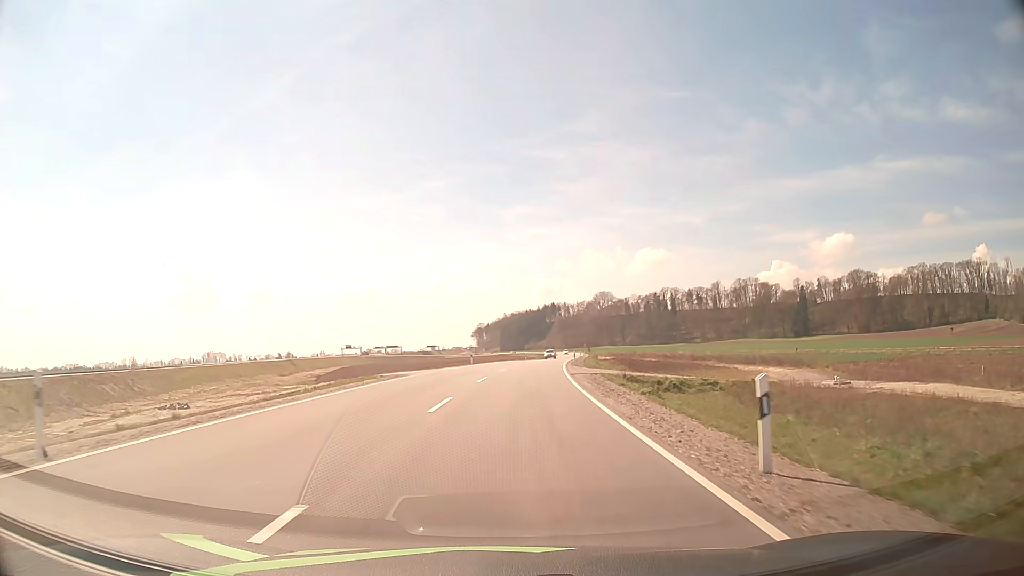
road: tertiary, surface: asphalt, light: Day
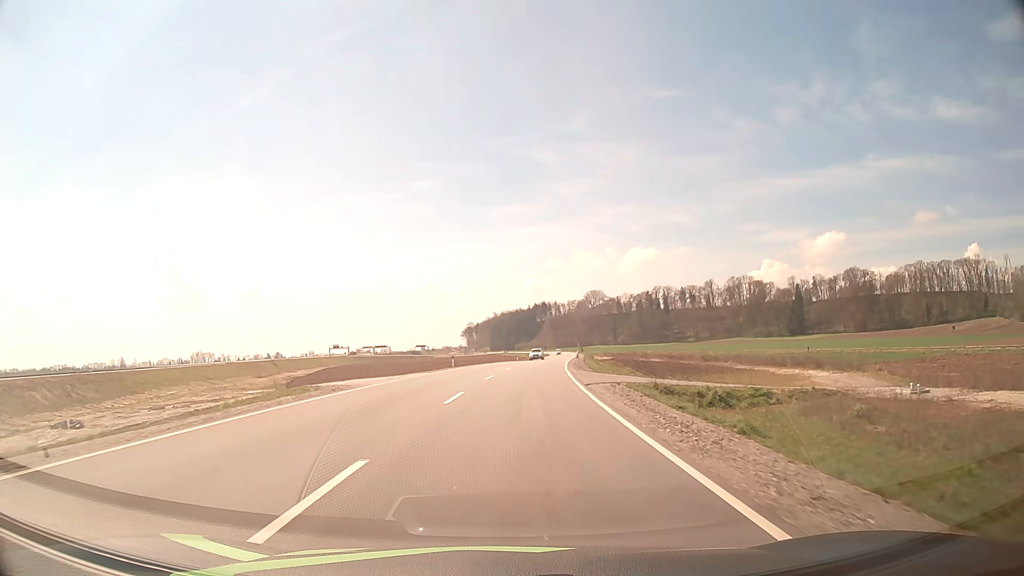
(+0.1, +9.9) m; +1°
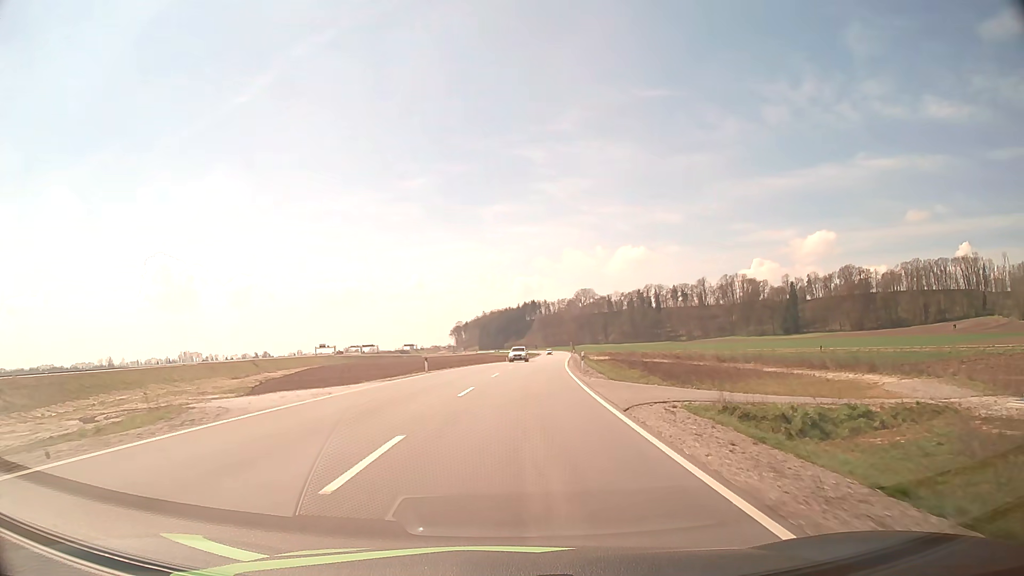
(+0.1, +9.9) m; +1°
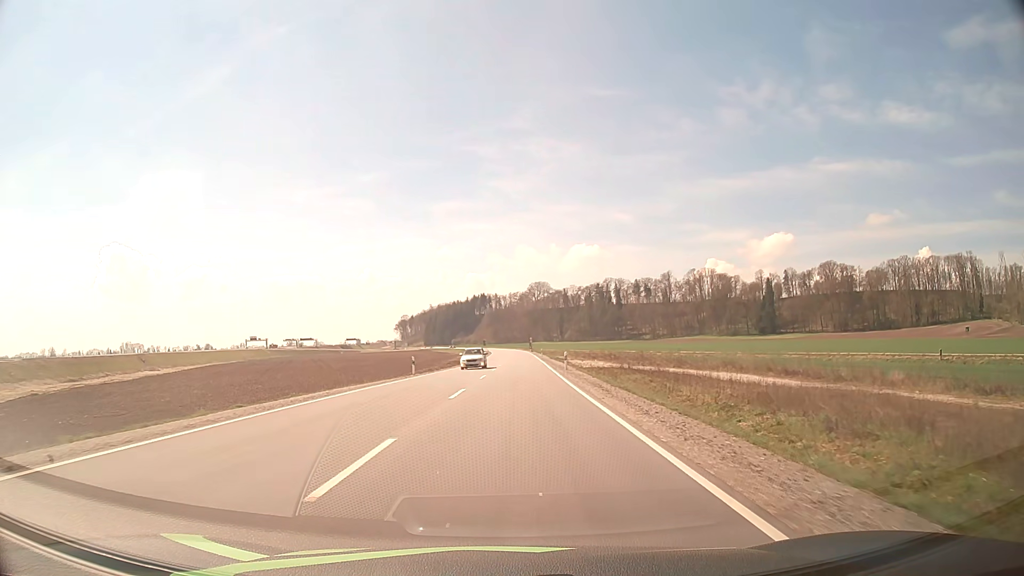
(+2.2, +49.2) m; +4°
(0, +10) (0, +20) (0, +30) (+1, +40) (+1, +50) (+1, +60) (+2, +70) (+2, +80) (+2, +90) (+2, +100) m
